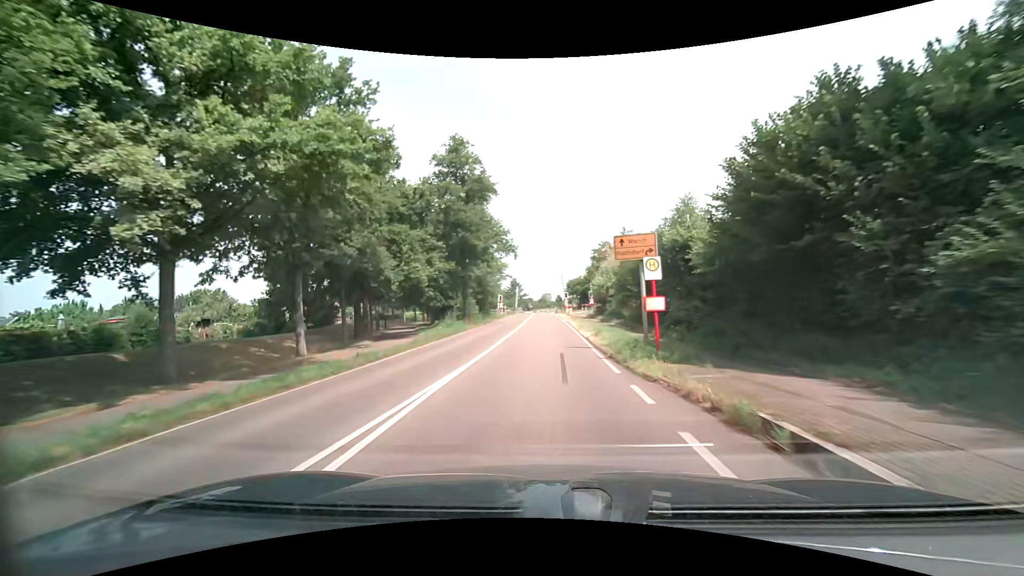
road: secondary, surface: asphalt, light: Day
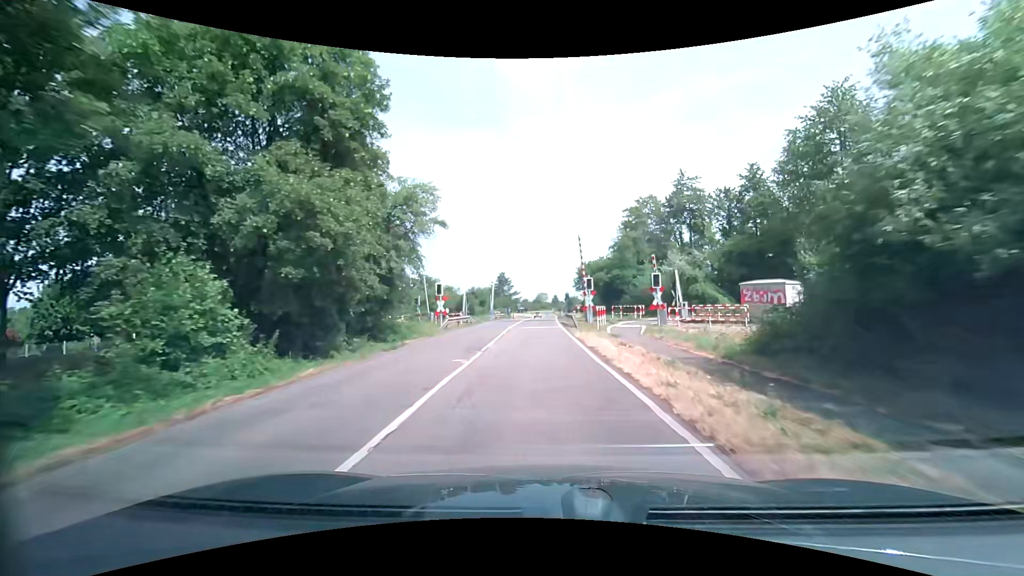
(-0.1, +40.6) m; 0°
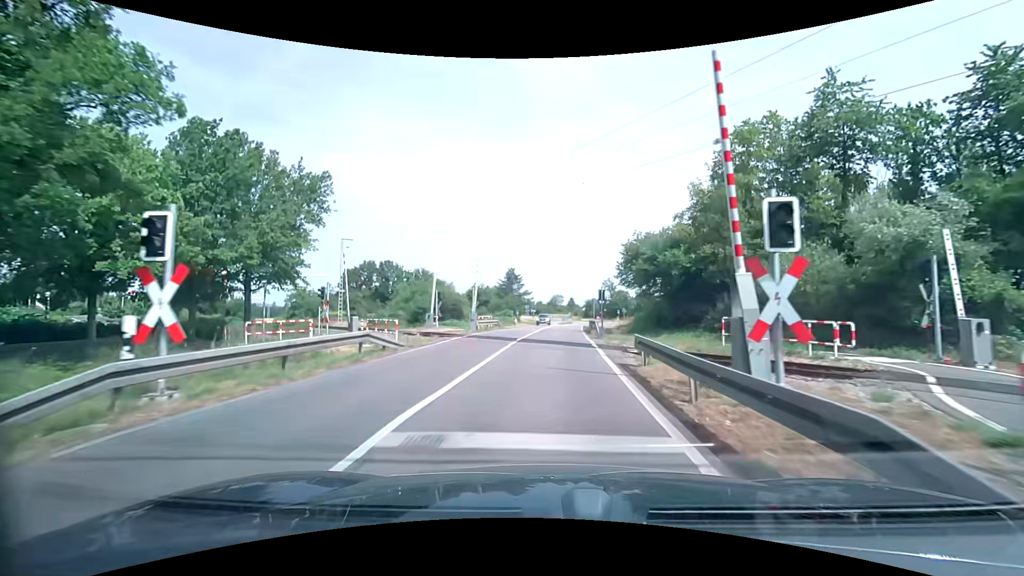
(-0.1, +24.0) m; -1°
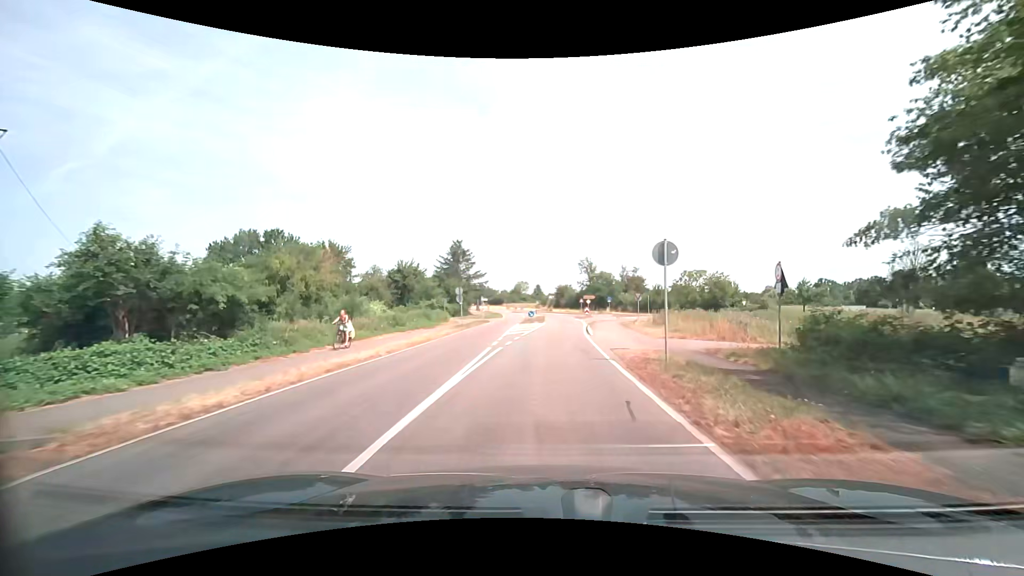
(+1.0, +38.1) m; +4°
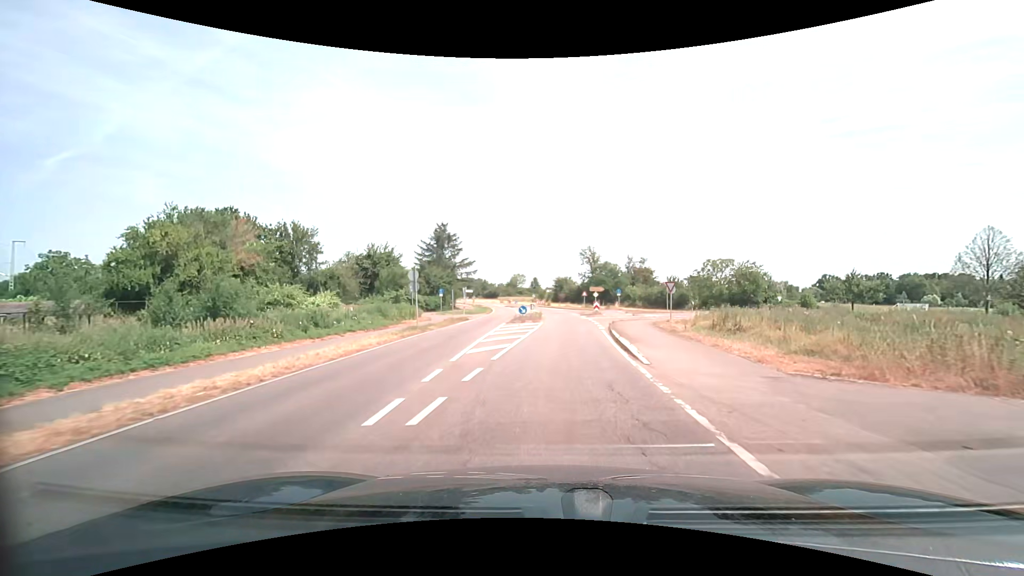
(0.0, +12.8) m; 0°
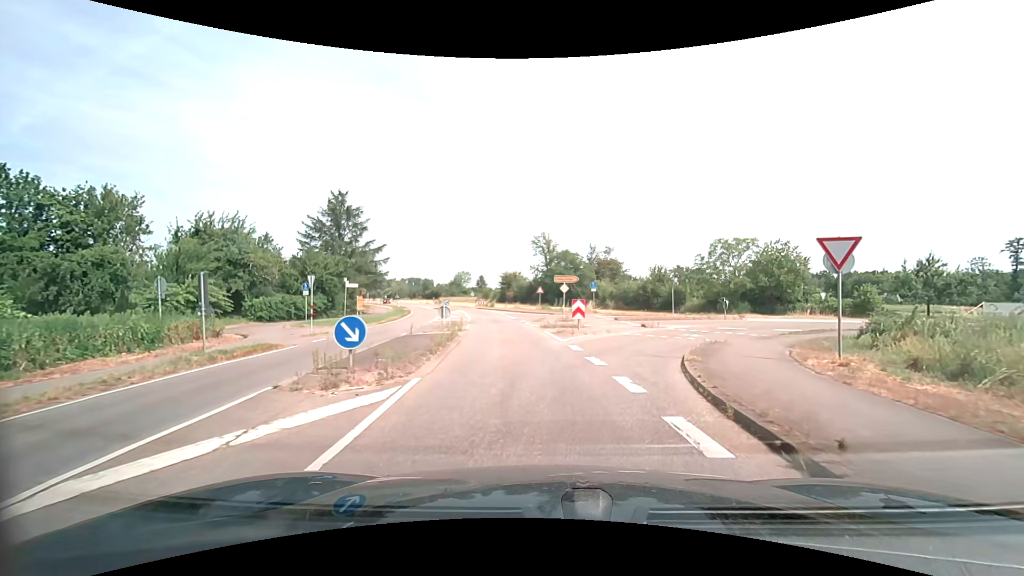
(+1.0, +23.9) m; +5°
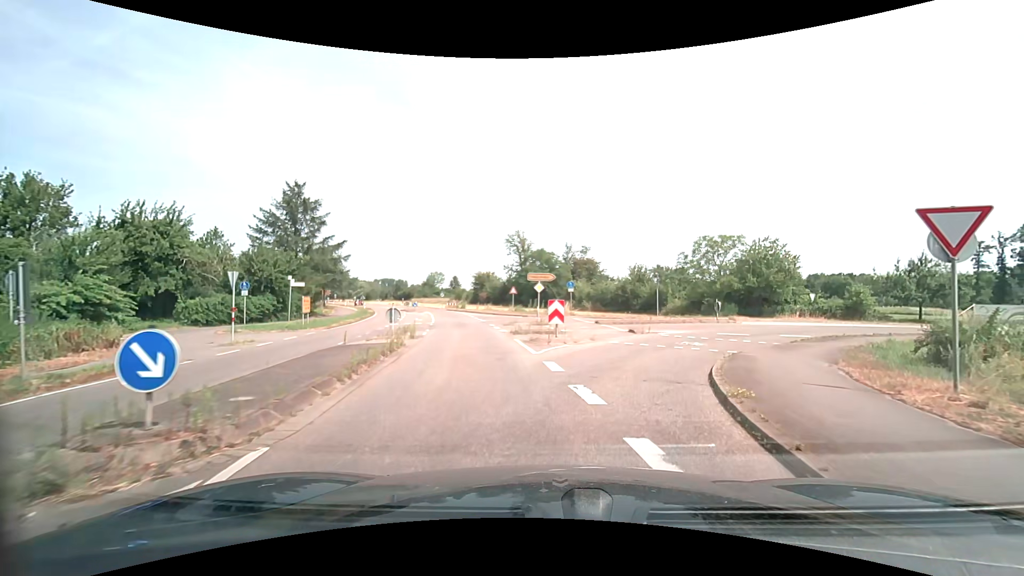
(+0.1, +4.0) m; +3°
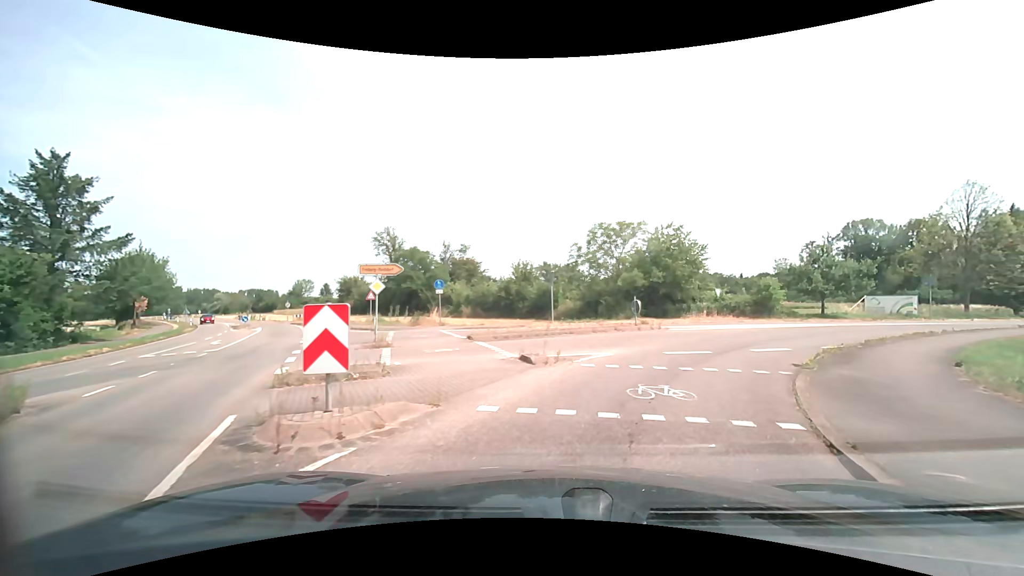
(+1.0, +10.1) m; +13°
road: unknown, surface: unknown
(+2, +10) (+7, +18) (+14, +25) (+23, +30) (+32, +34) (+41, +38) (+50, +42) (+59, +46) (+68, +52) (+75, +59) m
